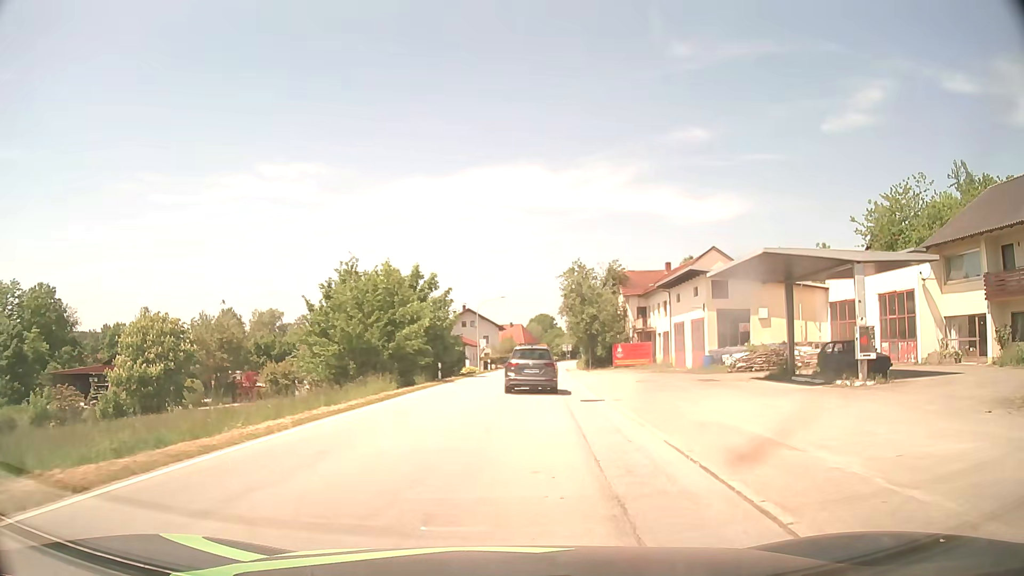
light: Day
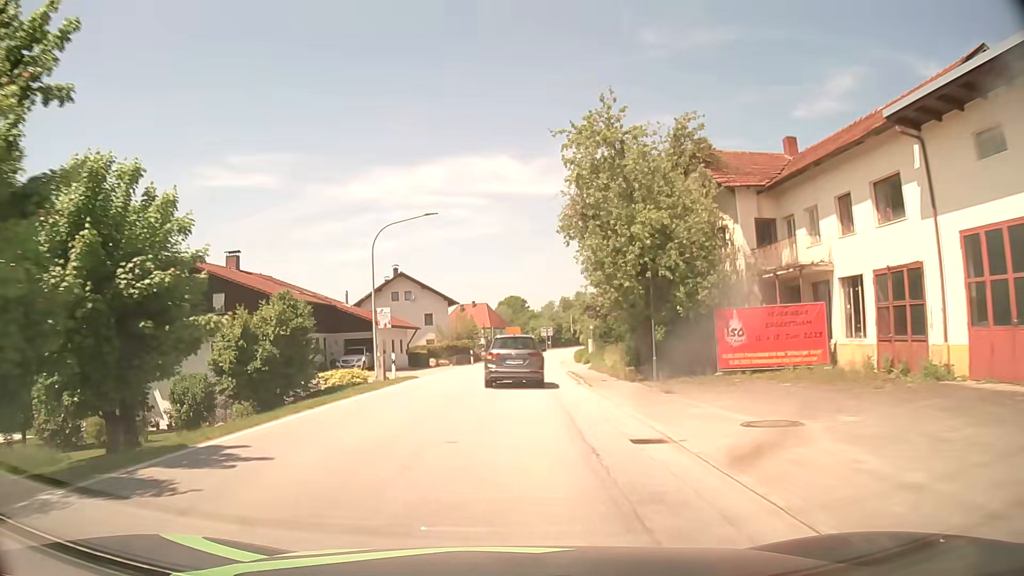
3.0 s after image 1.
(+1.8, +37.7) m; +3°
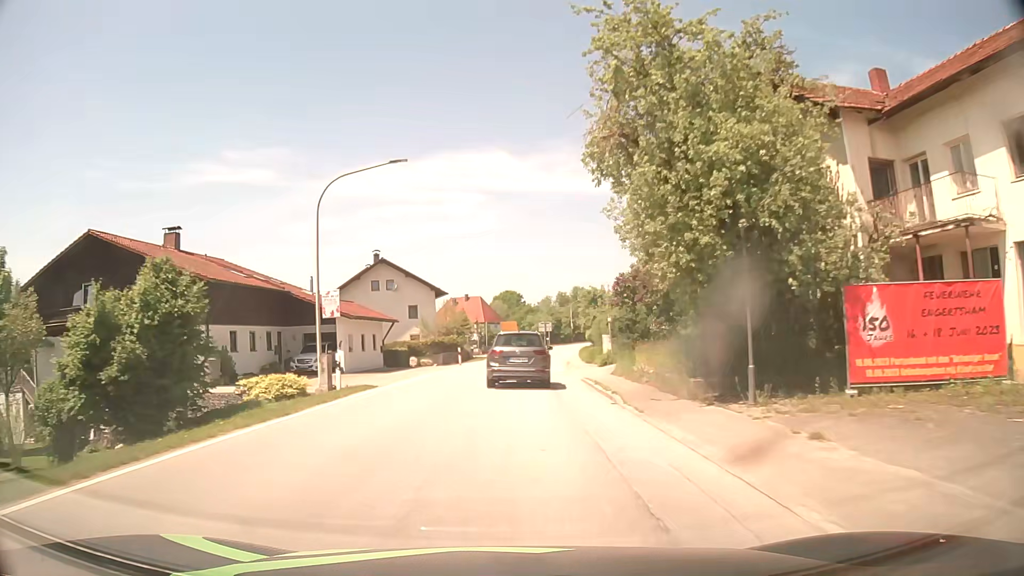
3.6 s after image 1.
(0.0, +8.4) m; 0°
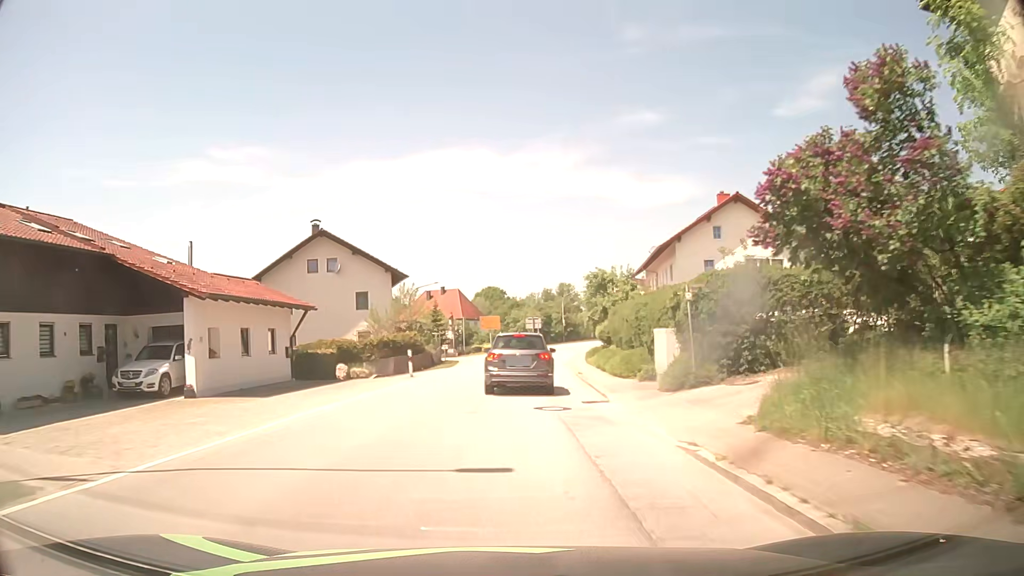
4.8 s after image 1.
(+0.2, +15.6) m; +2°
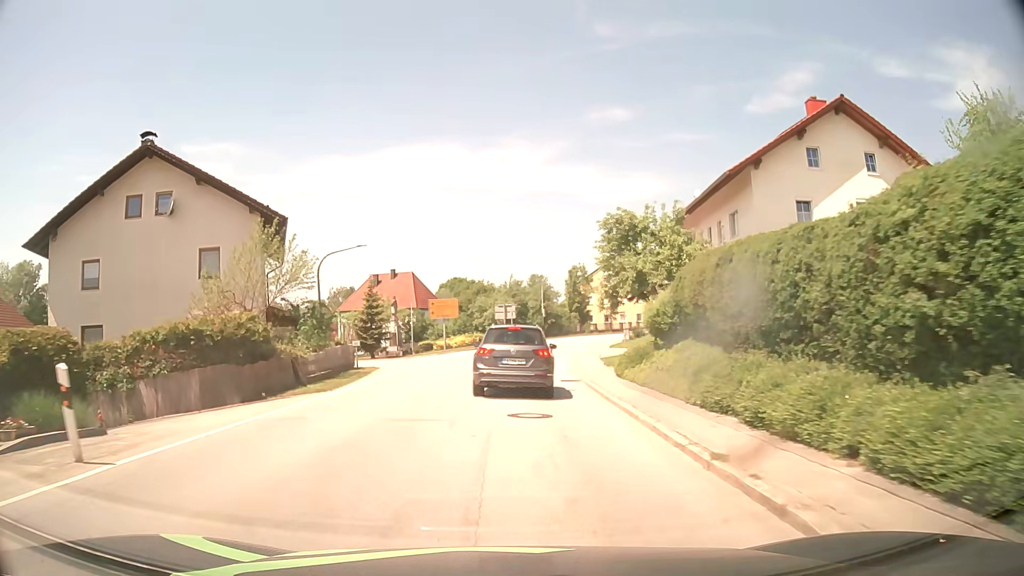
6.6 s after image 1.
(+0.4, +20.9) m; +2°
(0, +10) (0, +20) (0, +30) (-4, +39) (-10, +47) (-17, +55) (-23, +62) (-29, +70) (-36, +78) (-43, +85) m
